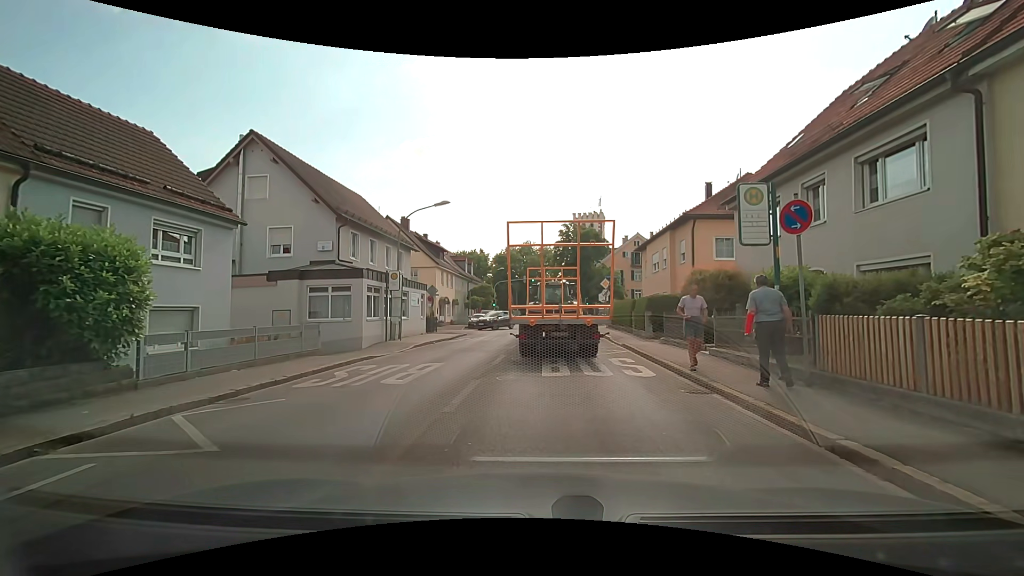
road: secondary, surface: asphalt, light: Day
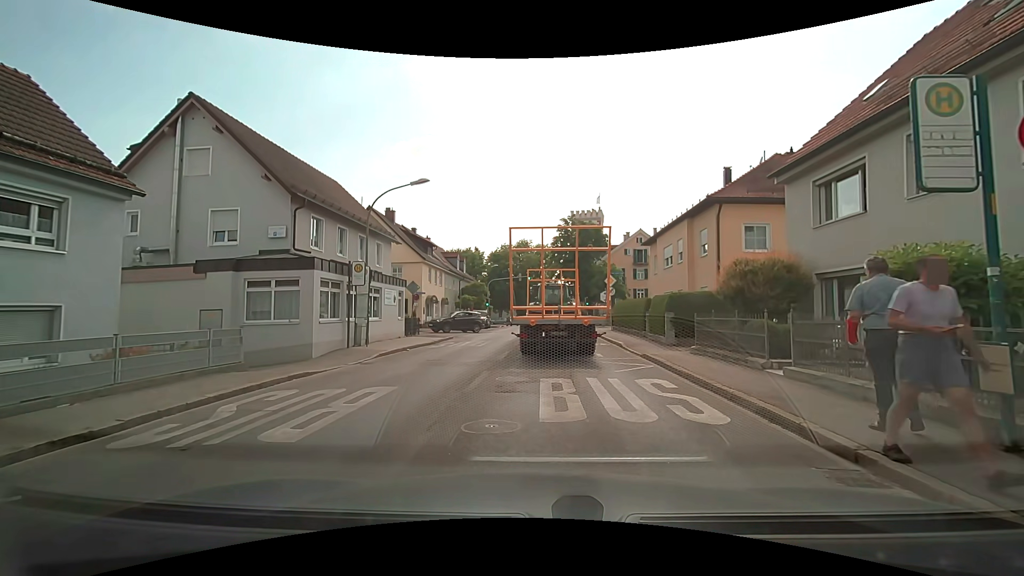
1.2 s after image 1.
(-0.1, +4.4) m; 0°
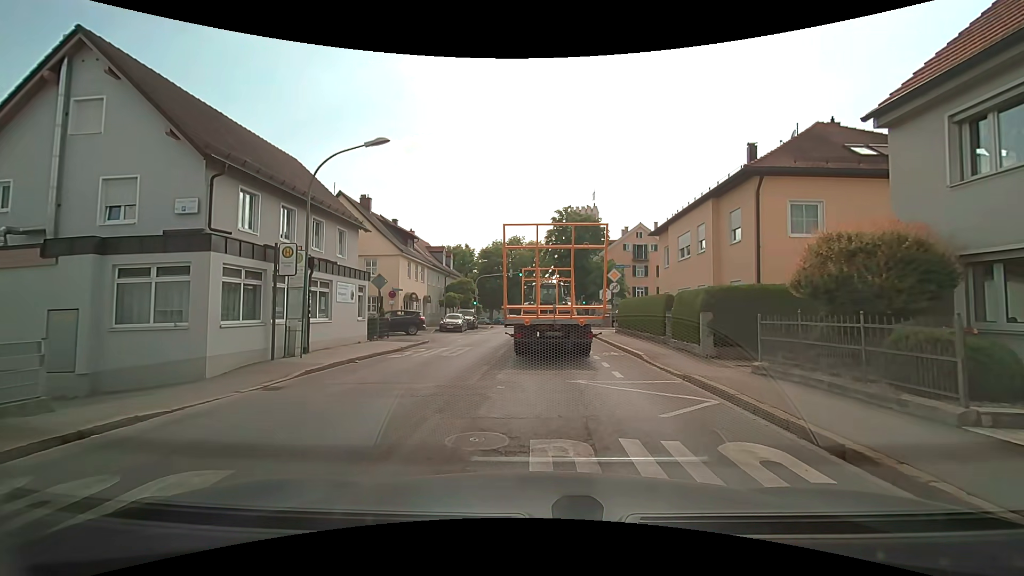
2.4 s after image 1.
(0.0, +5.0) m; 0°
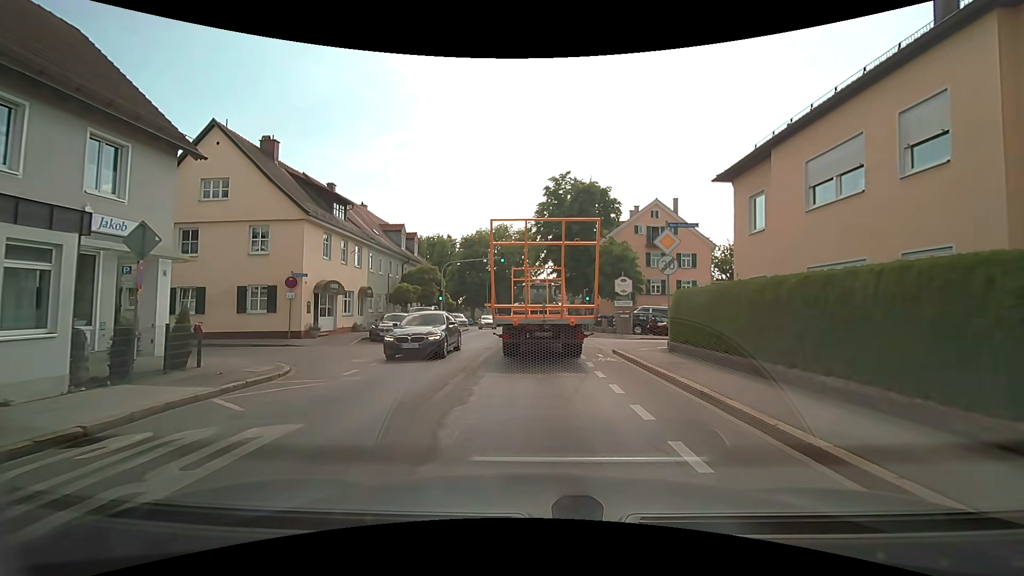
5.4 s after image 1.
(+0.3, +14.2) m; +2°
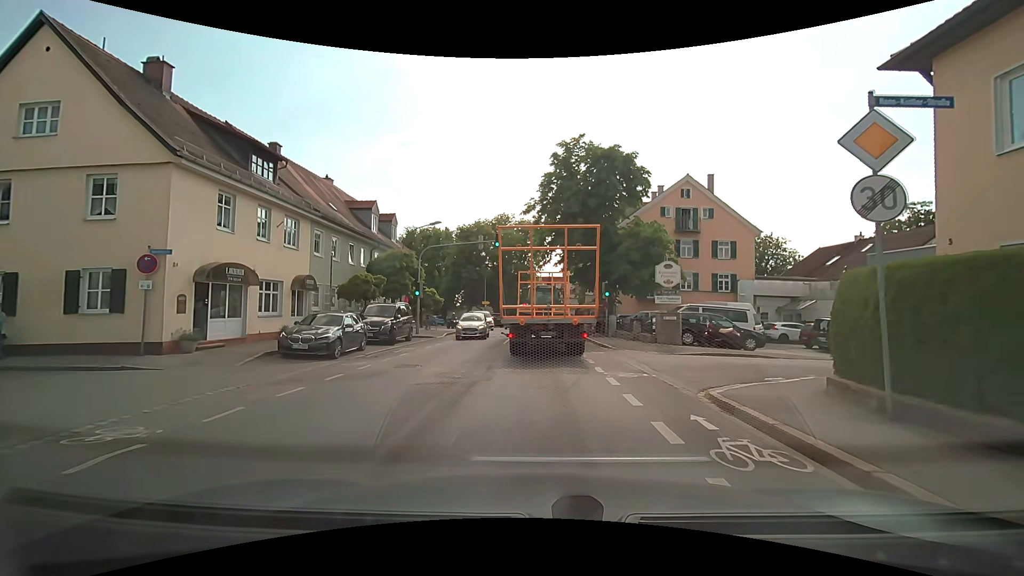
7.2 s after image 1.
(-0.1, +9.2) m; -1°
